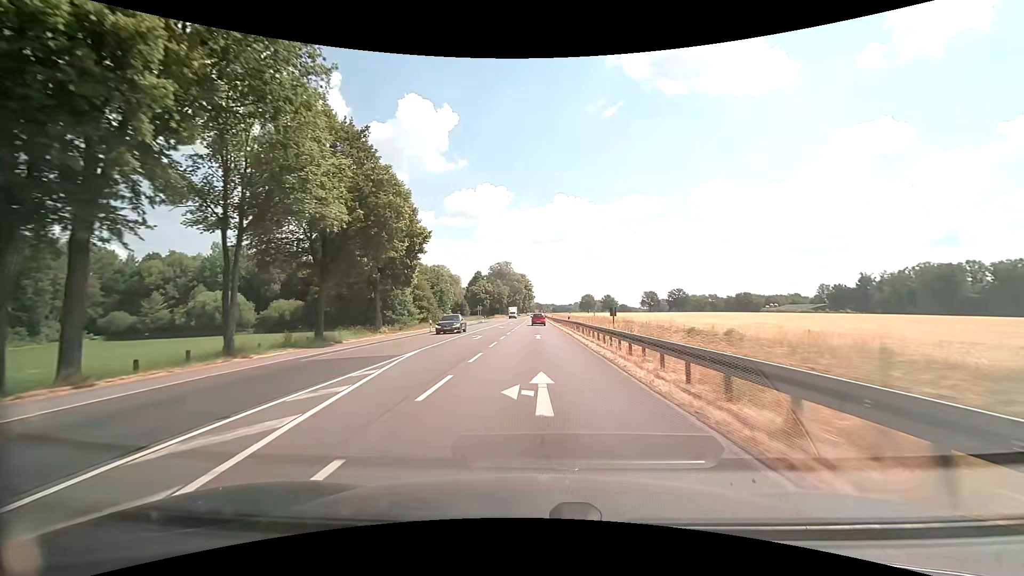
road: primary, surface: asphalt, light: Day
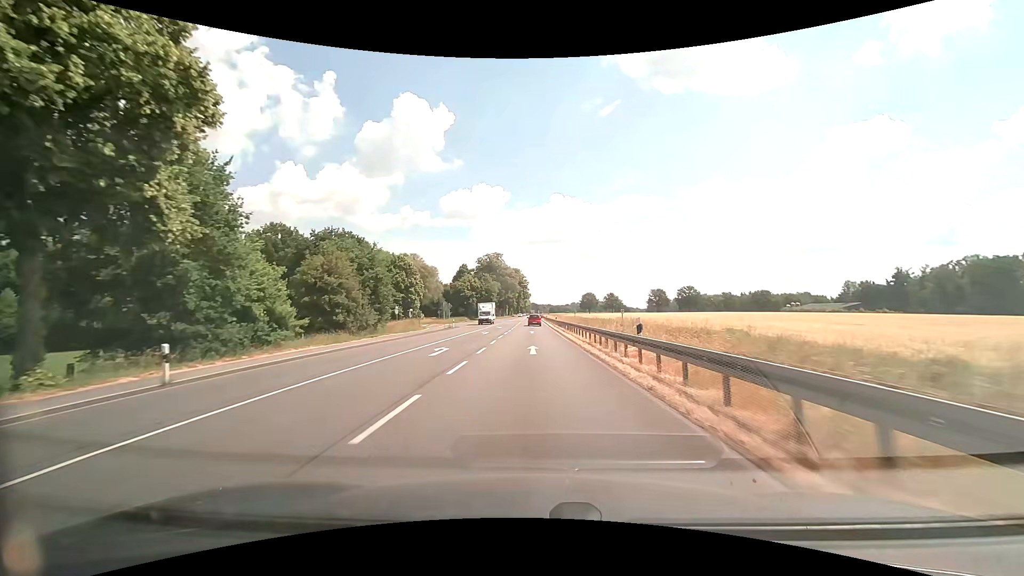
(+0.2, +32.3) m; 0°
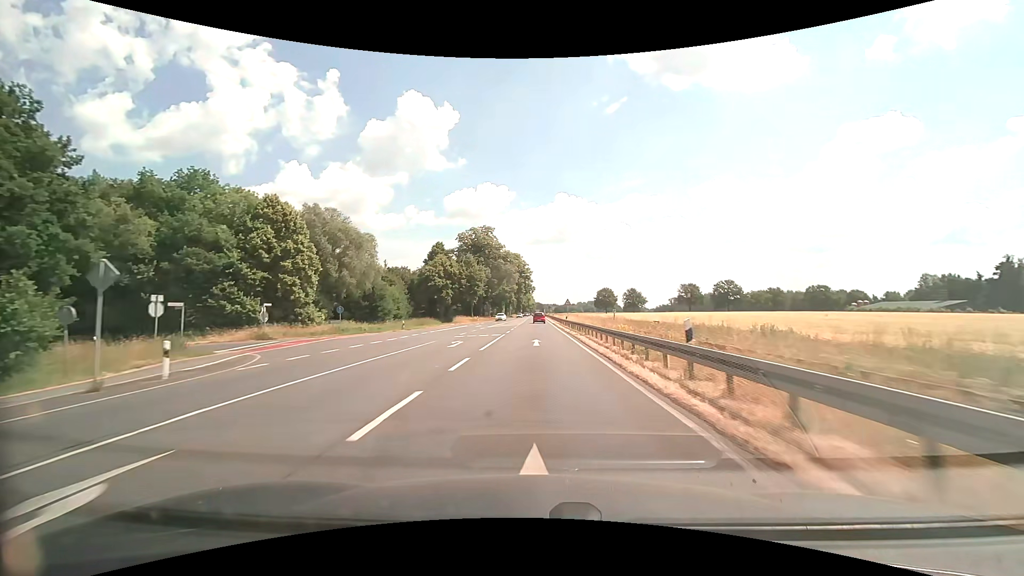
(-0.2, +53.9) m; 0°
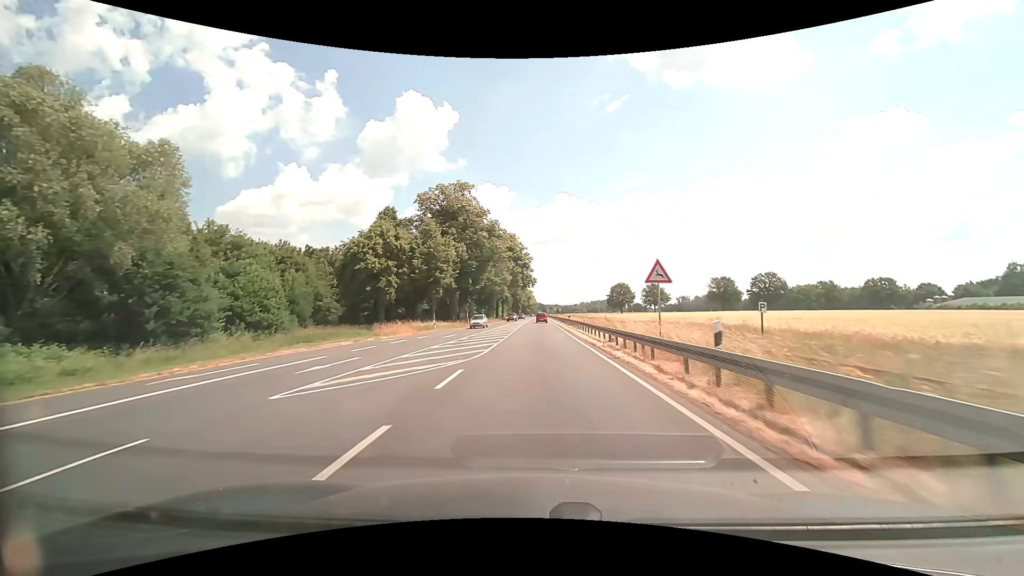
(-0.1, +43.0) m; 0°
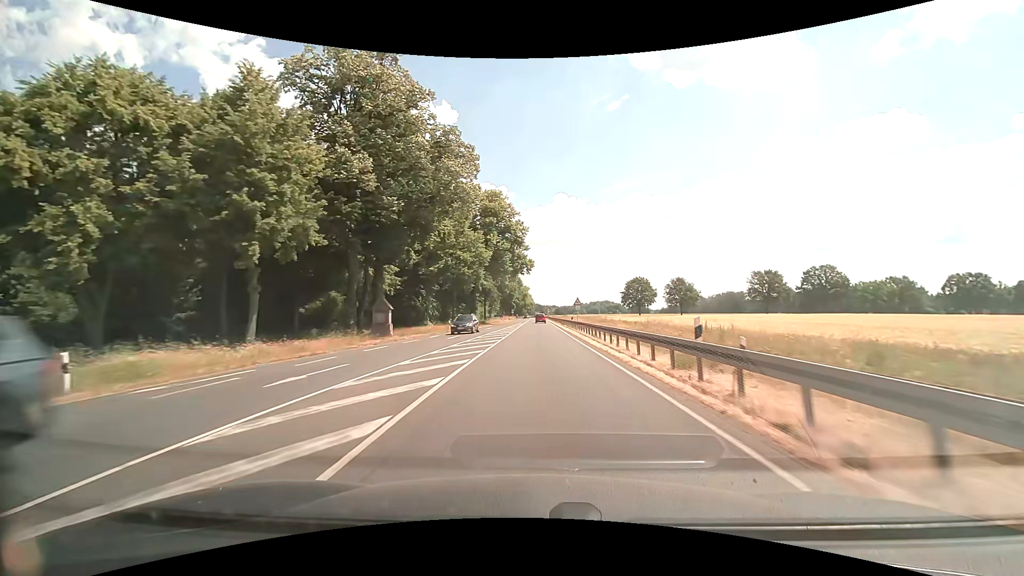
(+0.1, +42.9) m; 0°
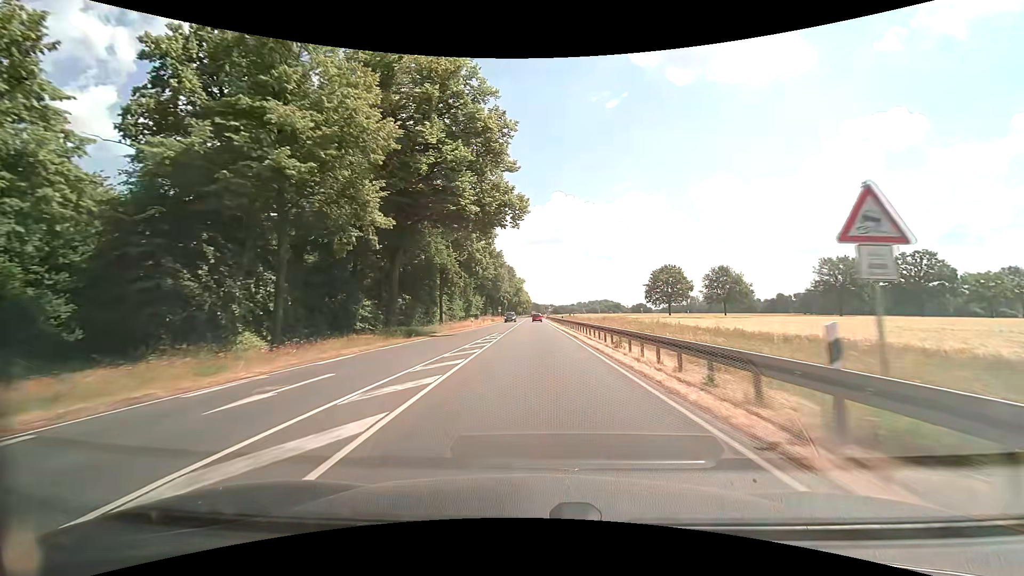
(+0.2, +42.9) m; +1°
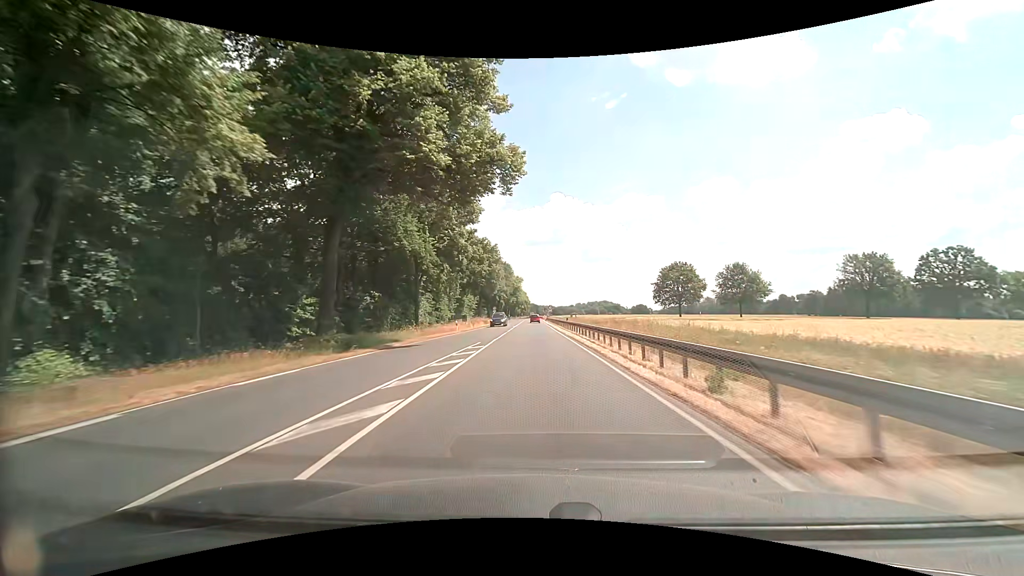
(0.0, +10.7) m; 0°
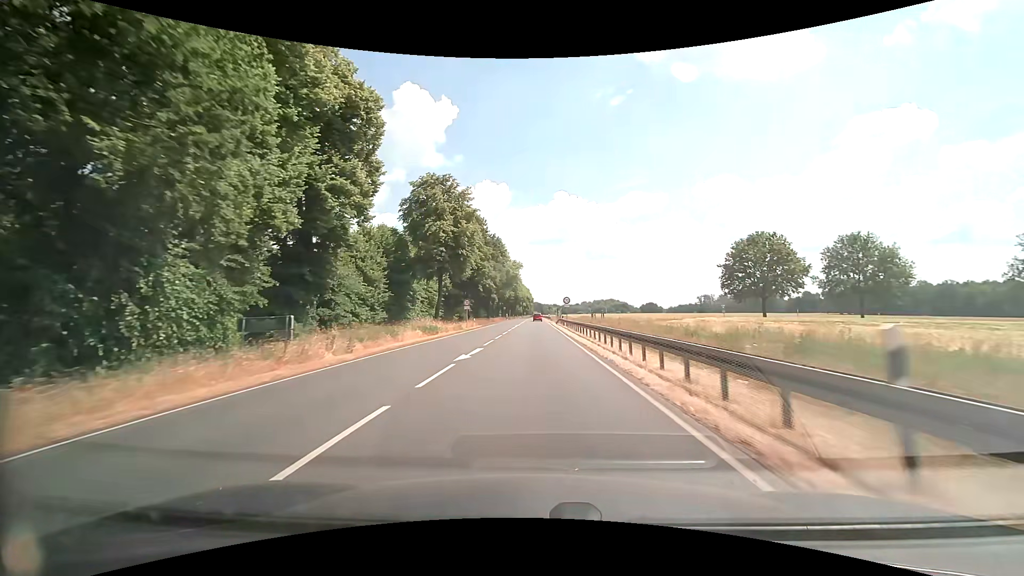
(0.0, +43.0) m; 0°
(0, +10) (0, +20) (0, +30) (0, +40) (0, +50) (-1, +60) (-1, +70) (-1, +80) (-1, +90) (-1, +100) m
